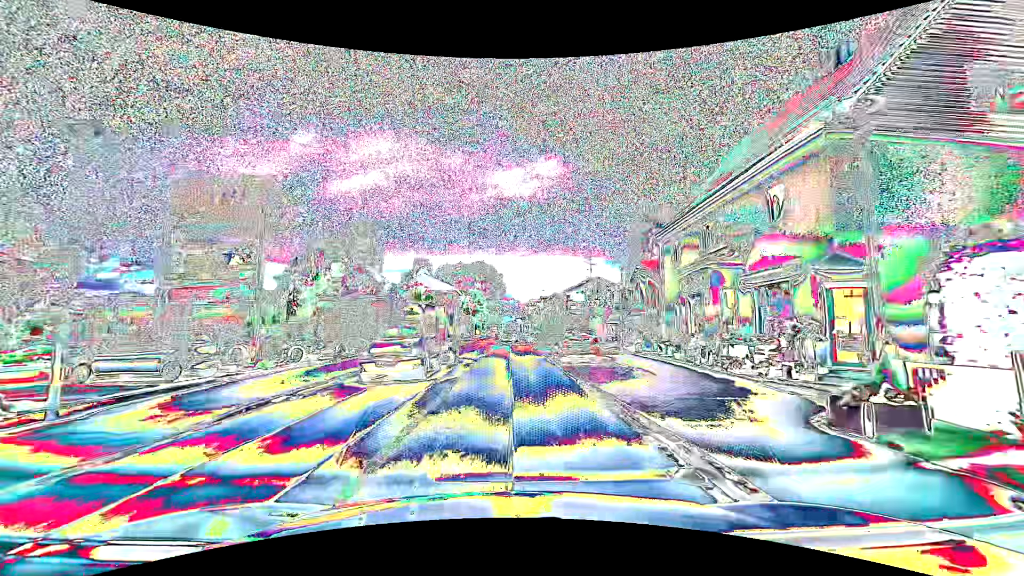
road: primary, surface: asphalt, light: Day
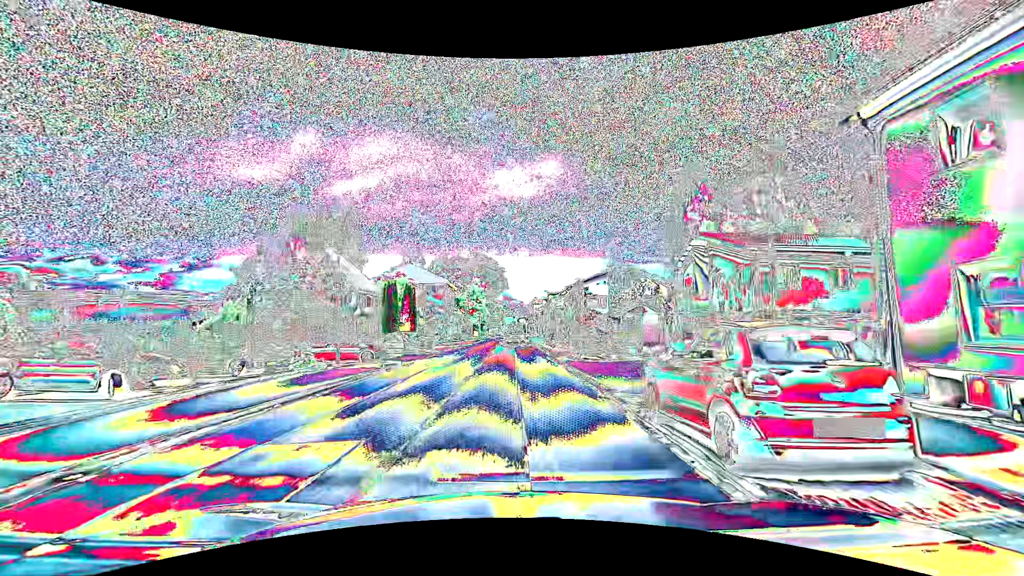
(0.0, +15.2) m; 0°
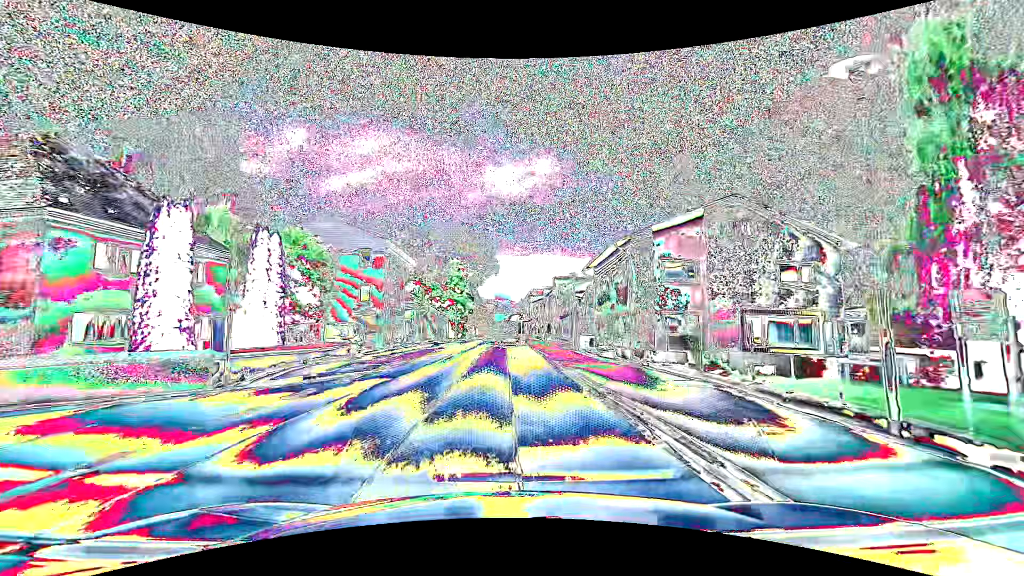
(+0.4, +30.4) m; +1°
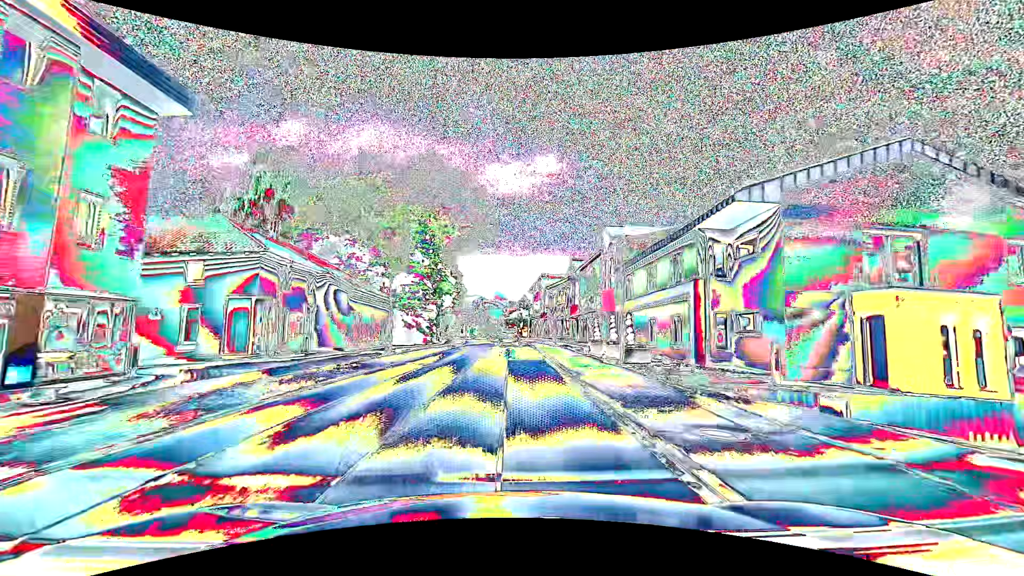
(0.0, +38.2) m; 0°
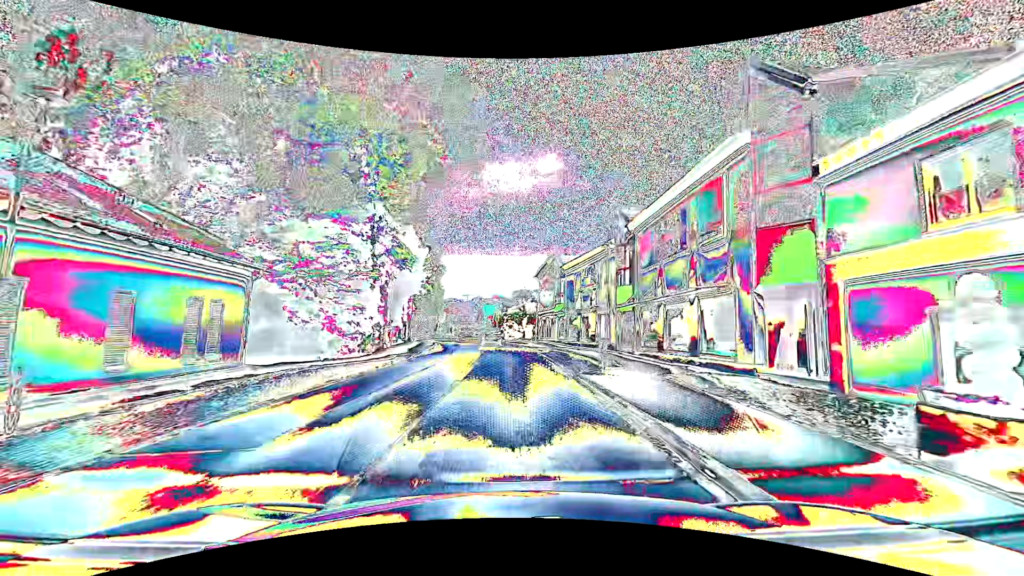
(+0.1, +22.9) m; 0°
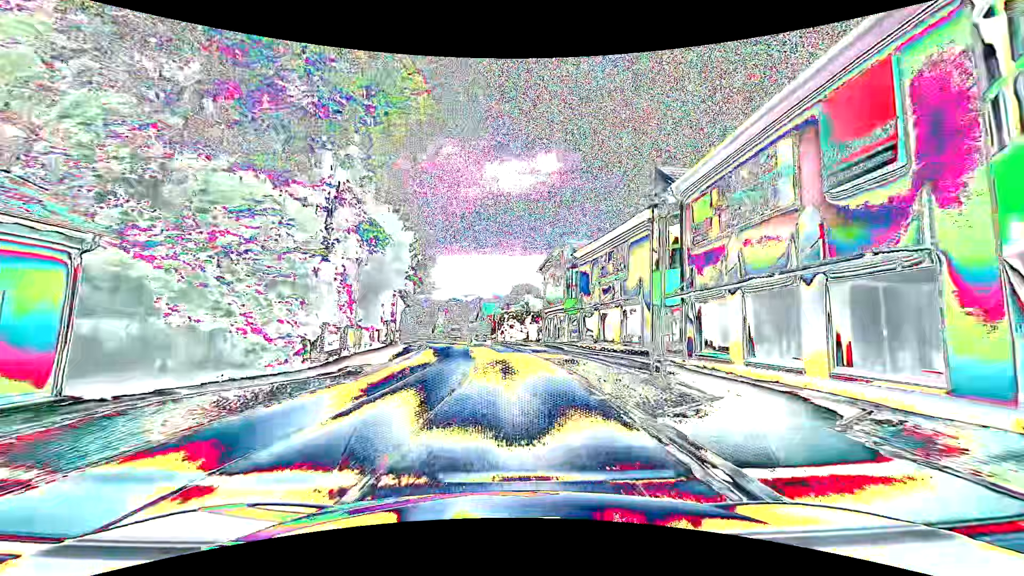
(0.0, +7.6) m; 0°
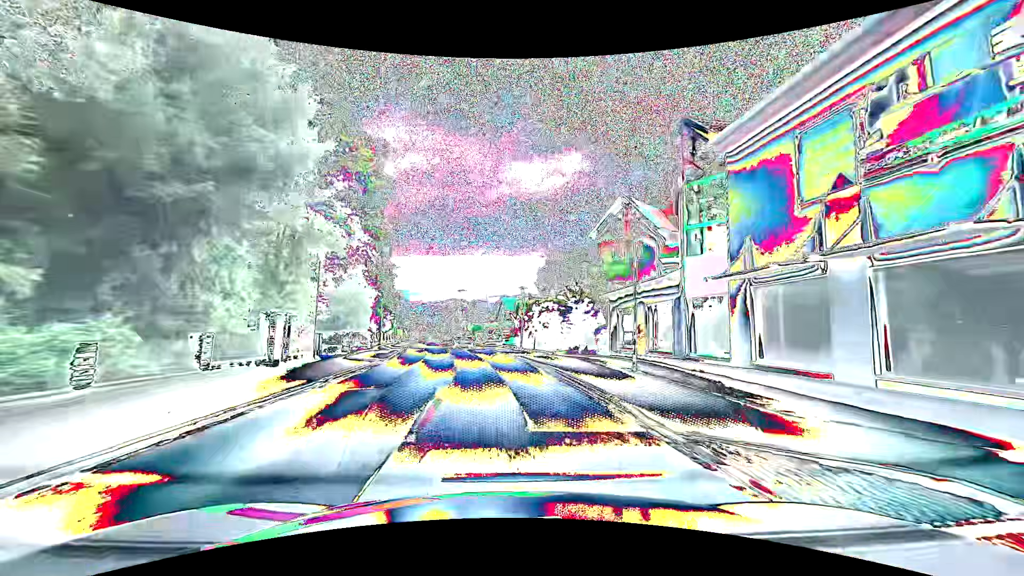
(-0.3, +22.9) m; -2°
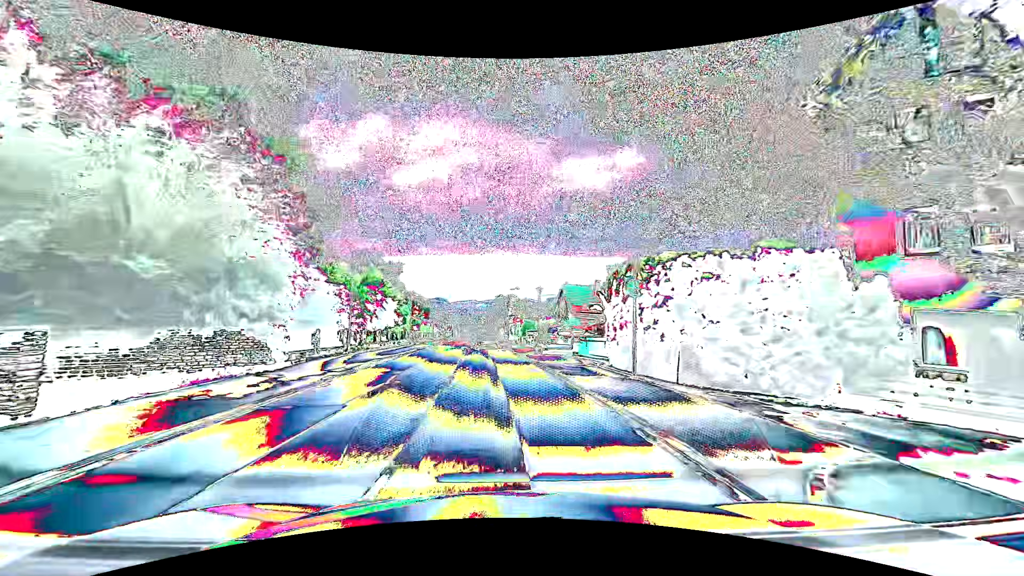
(-1.4, +22.9) m; -7°
(0, +10) (-1, +20) (-1, +30) (-2, +40) (-2, +50) (-3, +60) (-3, +70) (-4, +80) (-4, +90) (-5, +100) m
